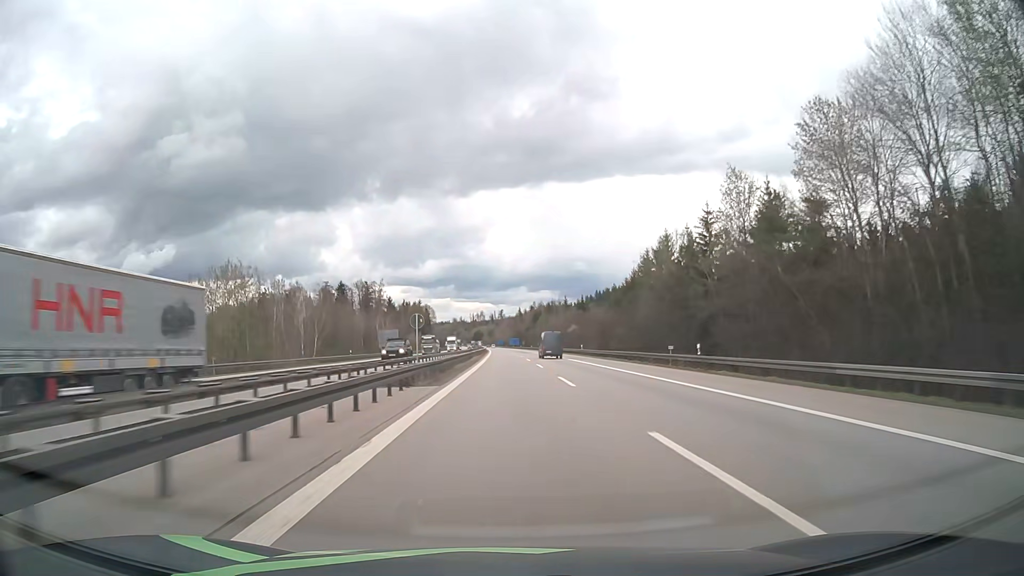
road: motorway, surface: asphalt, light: Day
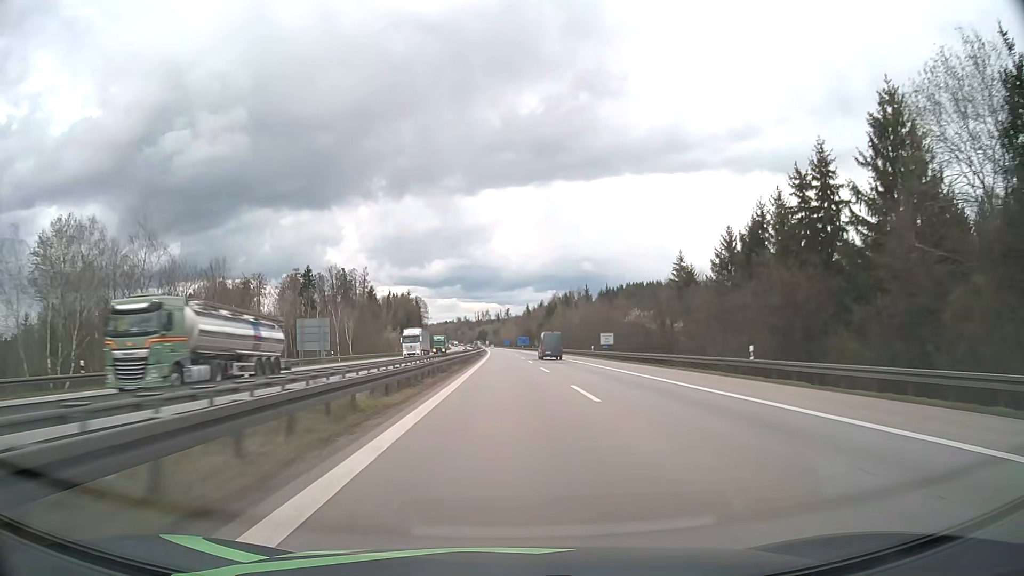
(-0.2, +60.0) m; -1°
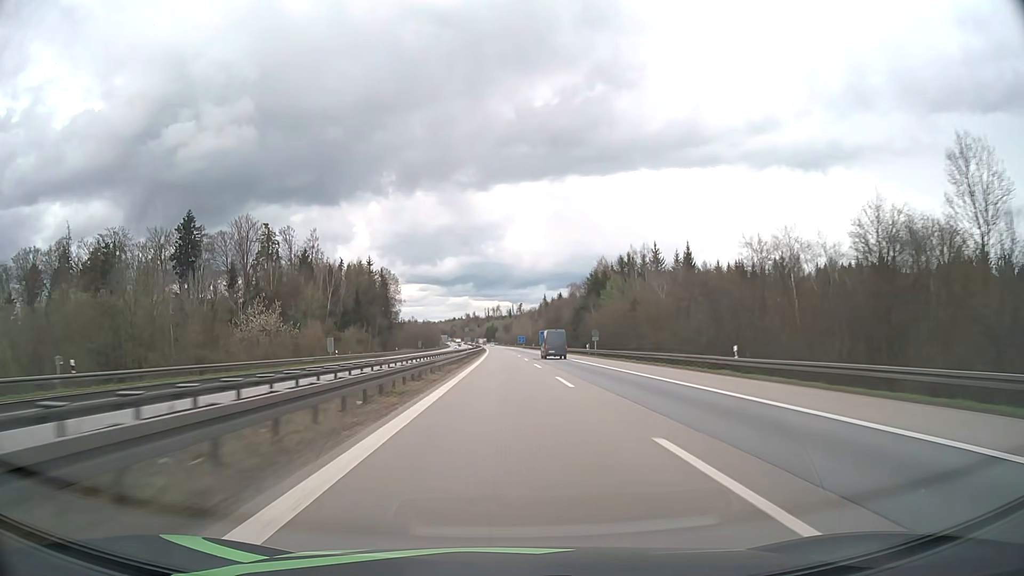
(-0.8, +103.0) m; -1°
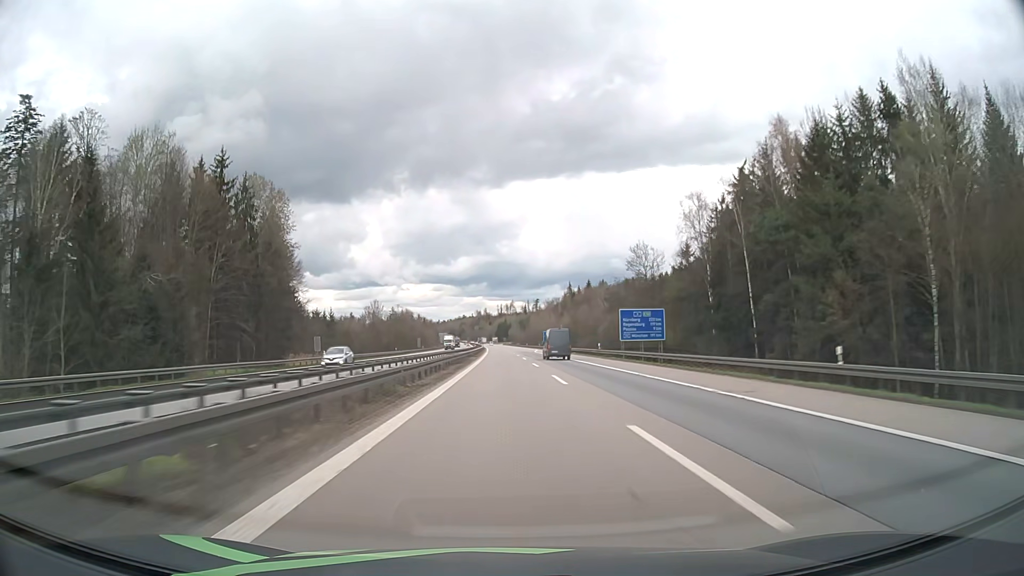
(-1.1, +106.2) m; -1°
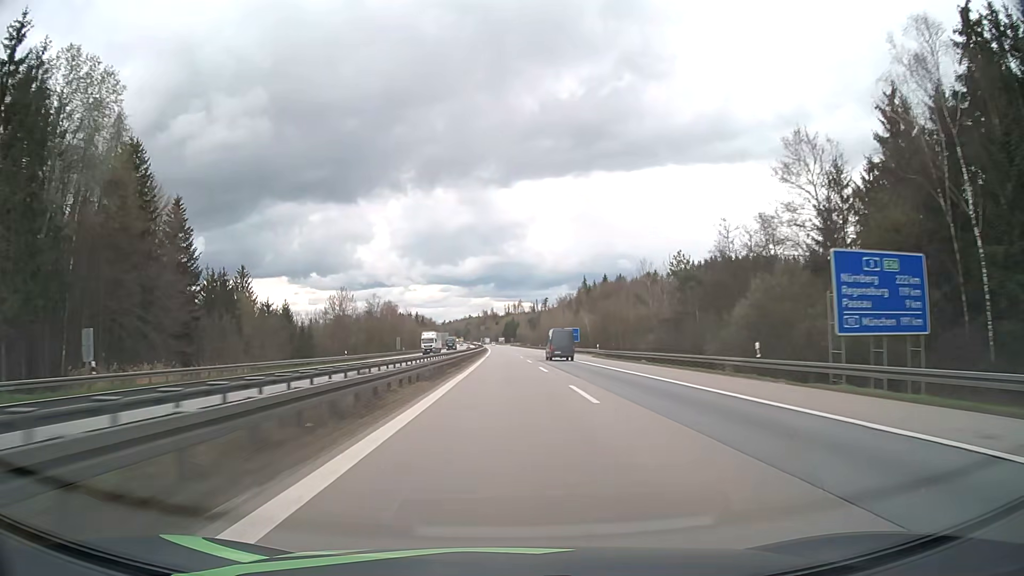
(-0.2, +43.3) m; -1°
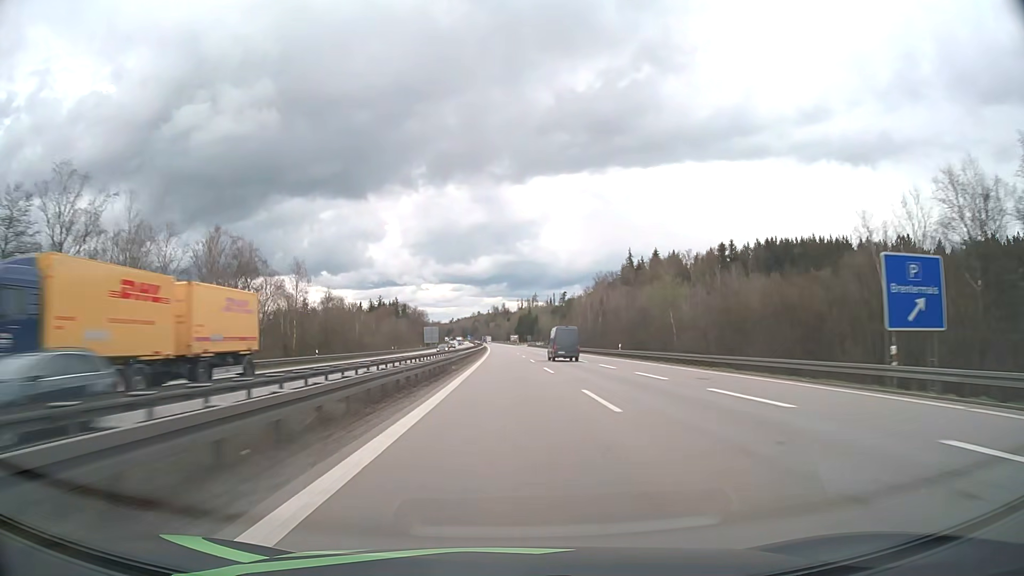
(-1.2, +109.9) m; -1°
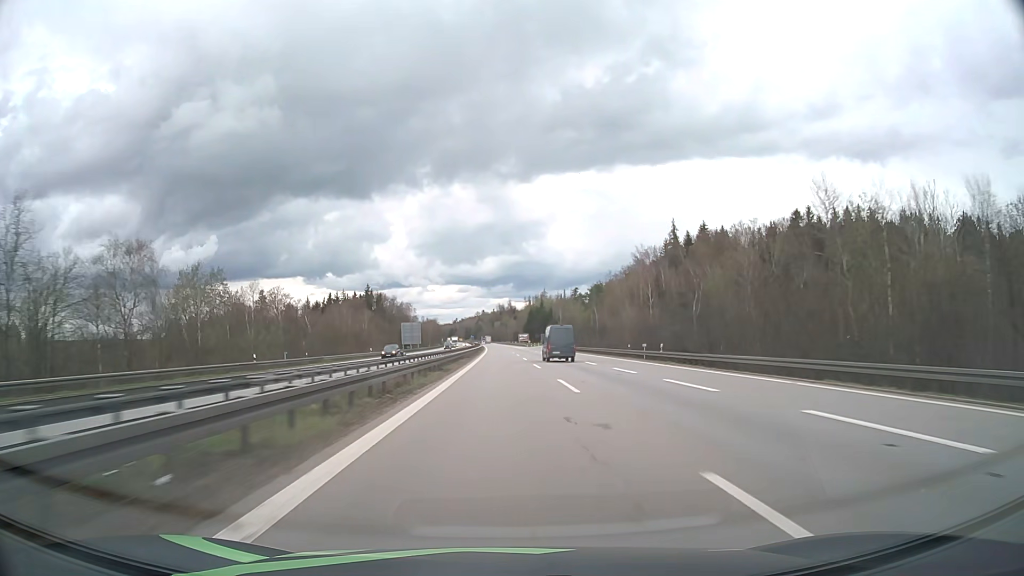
(-0.2, +66.9) m; -1°
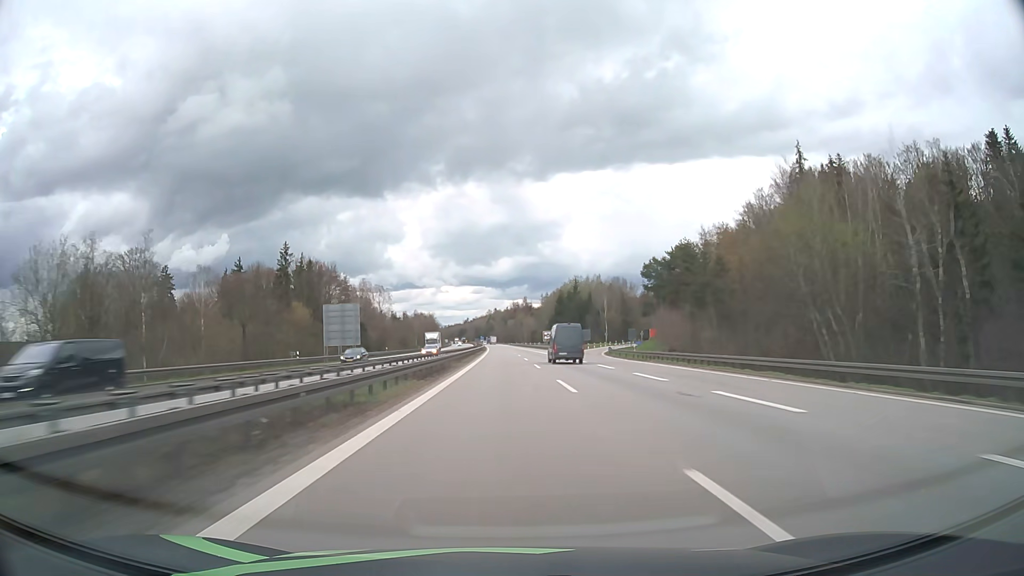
(-0.9, +89.8) m; -1°
(0, +10) (0, +20) (0, +30) (0, +40) (0, +50) (0, +60) (-1, +70) (-1, +80) (-1, +90) (-1, +100) m
